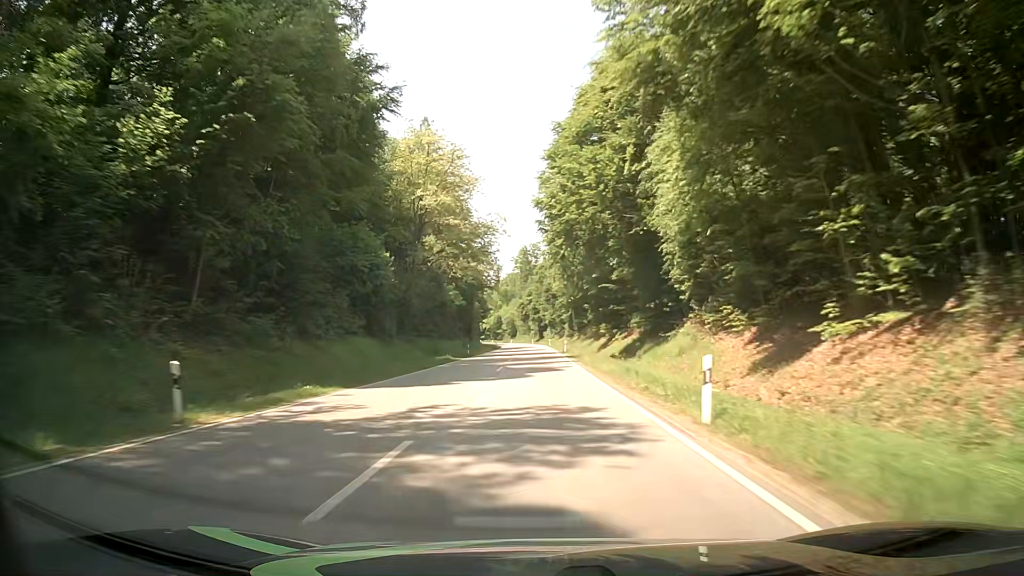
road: secondary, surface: asphalt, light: Day
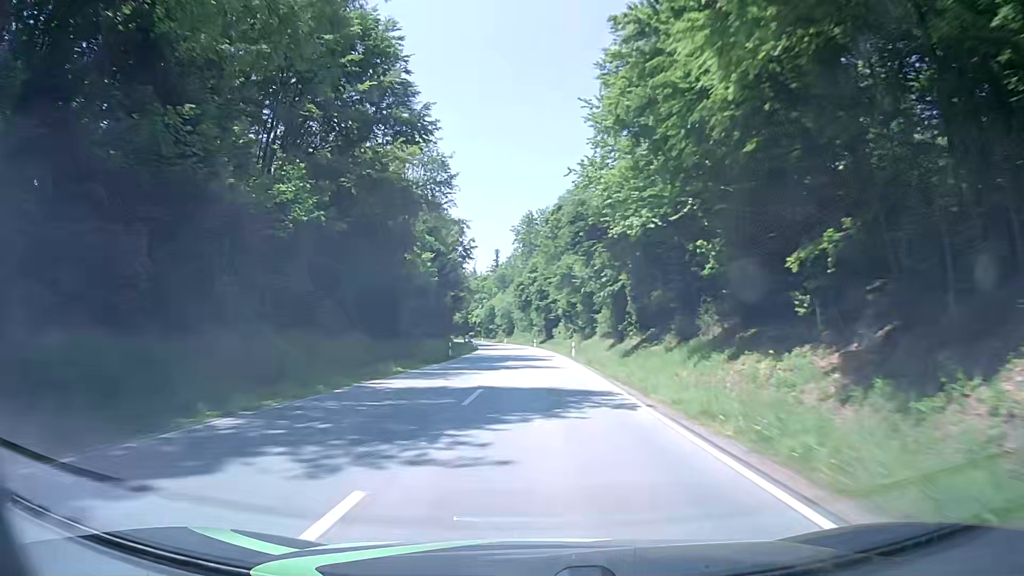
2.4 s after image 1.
(+0.6, +63.2) m; 0°
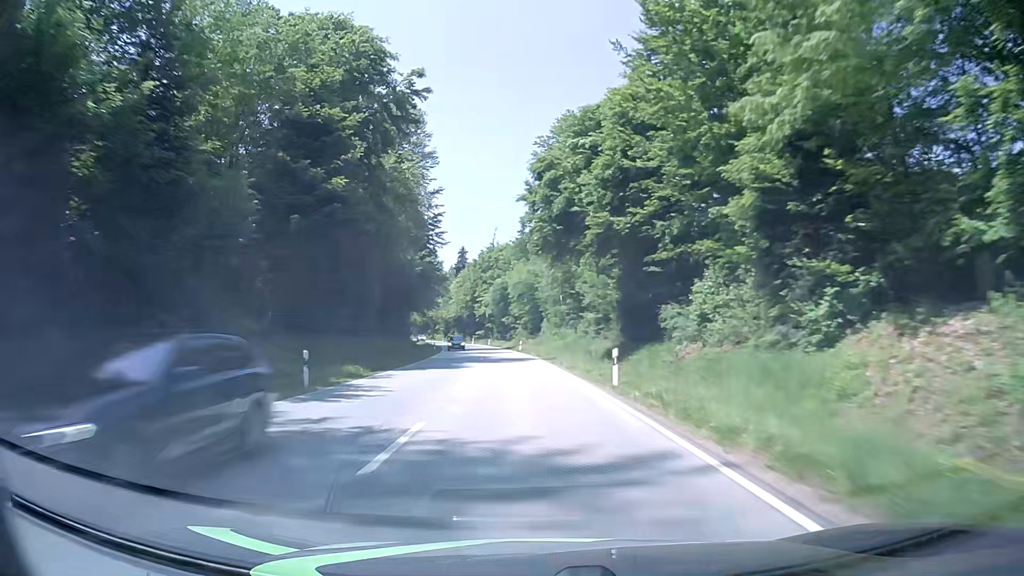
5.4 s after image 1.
(-1.0, +79.1) m; -3°
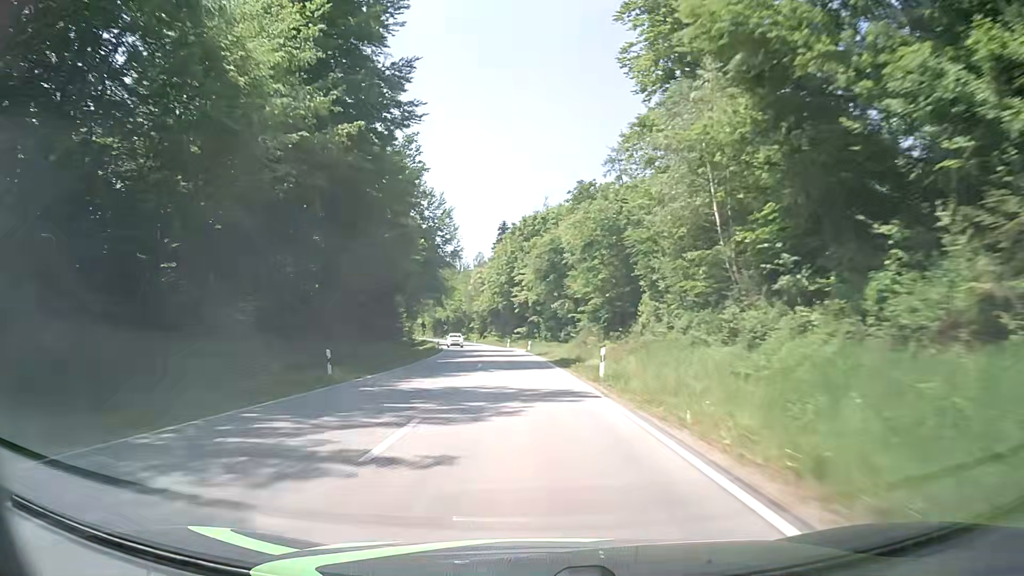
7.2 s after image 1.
(-1.7, +47.4) m; -4°
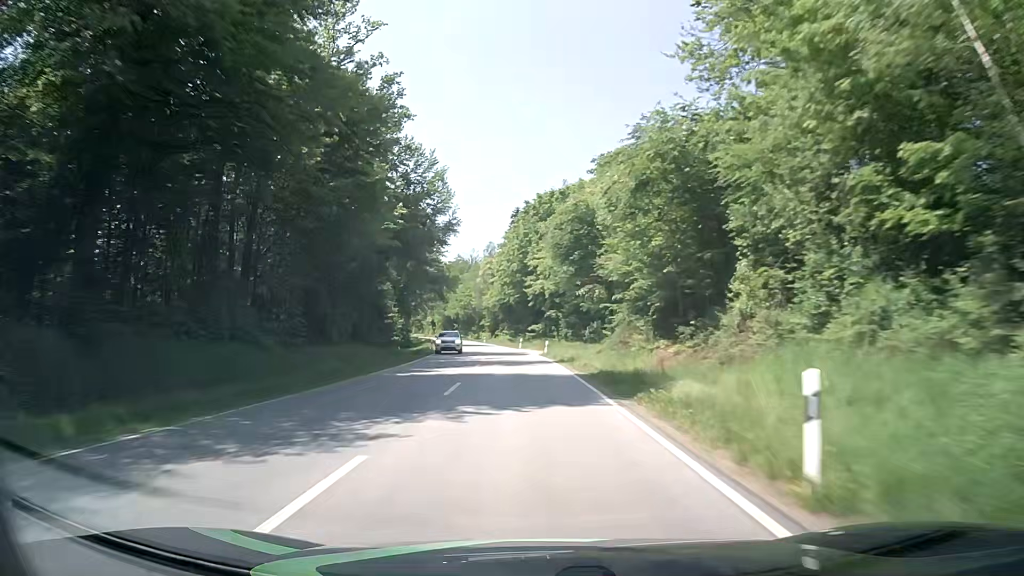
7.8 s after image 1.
(-0.2, +15.8) m; -1°
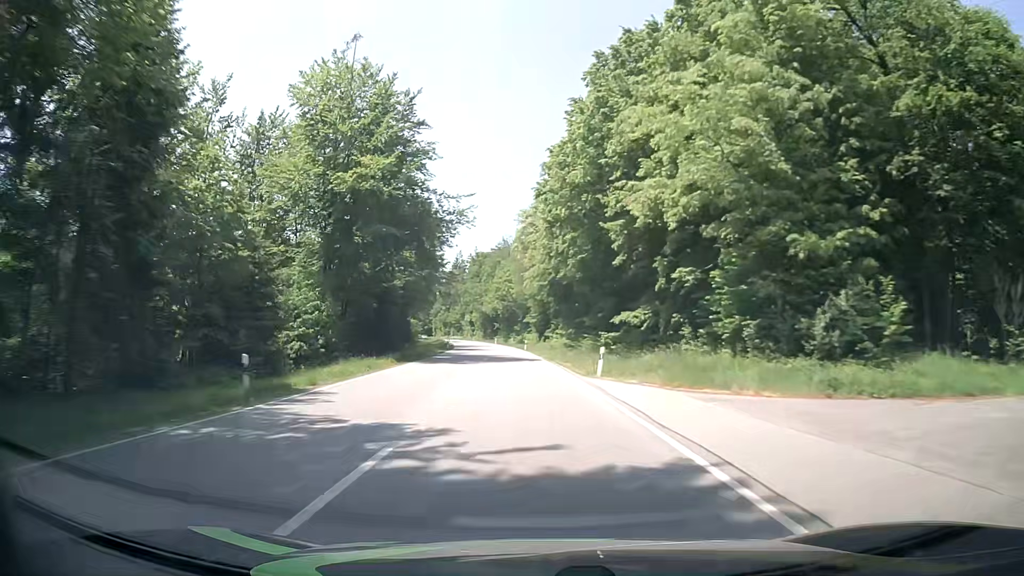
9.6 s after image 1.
(-1.7, +47.4) m; -5°
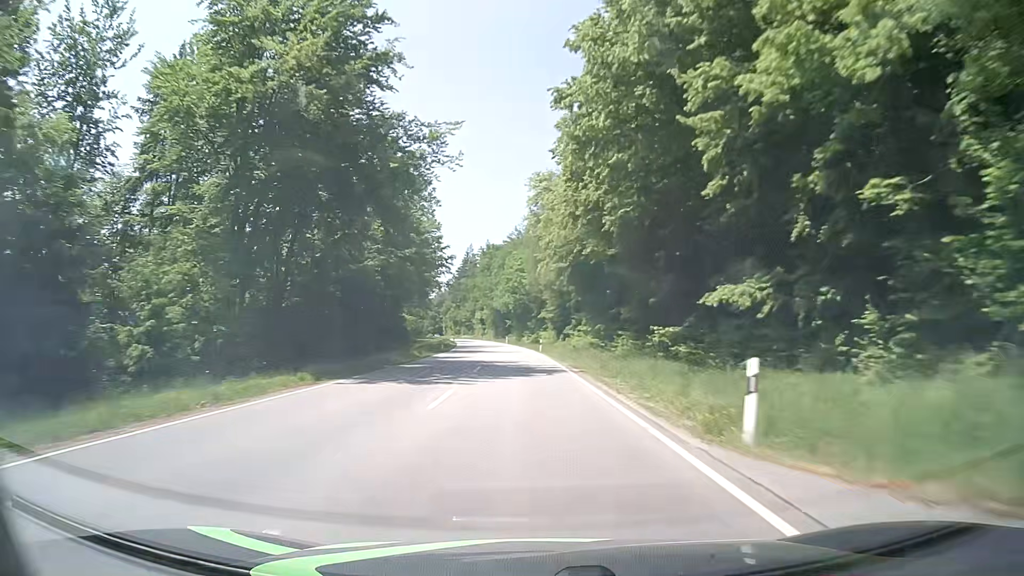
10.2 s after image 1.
(-0.1, +15.8) m; -1°
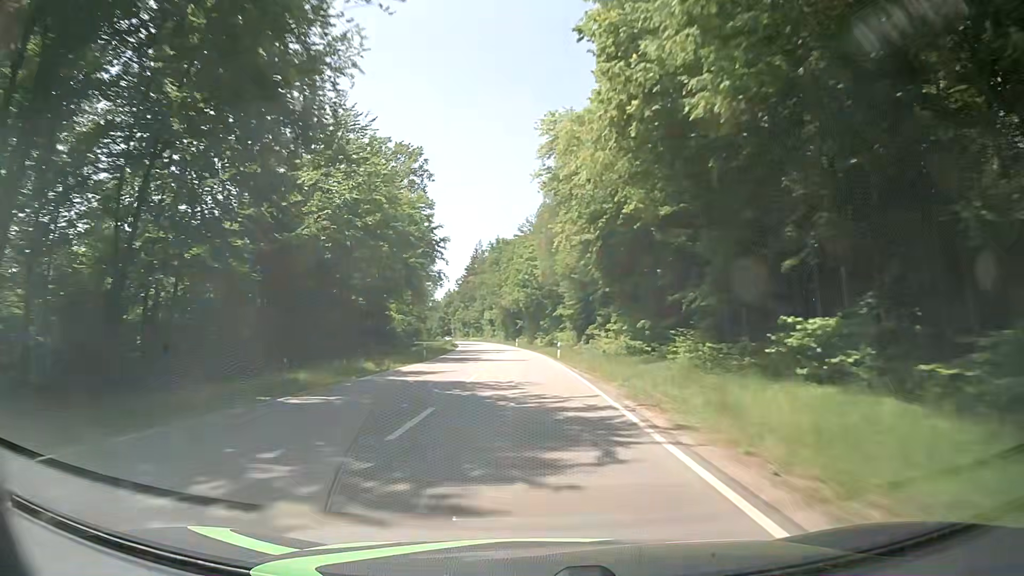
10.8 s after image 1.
(-0.2, +15.8) m; -1°
(0, +10) (0, +20) (-1, +30) (-1, +40) (-2, +50) (-2, +60) (-3, +70) (-4, +80) (-5, +90) (-6, +100) m
